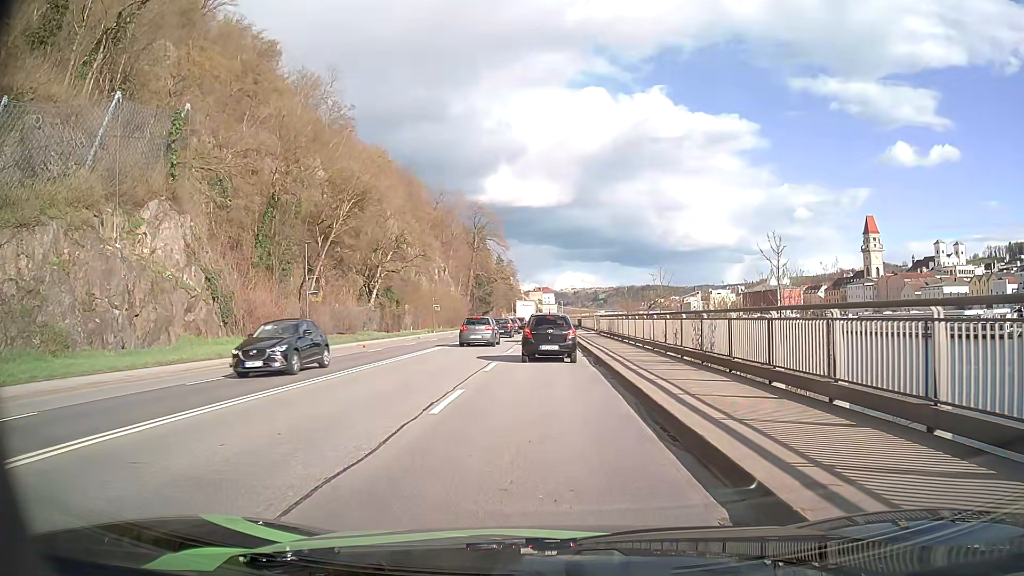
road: primary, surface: asphalt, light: Day
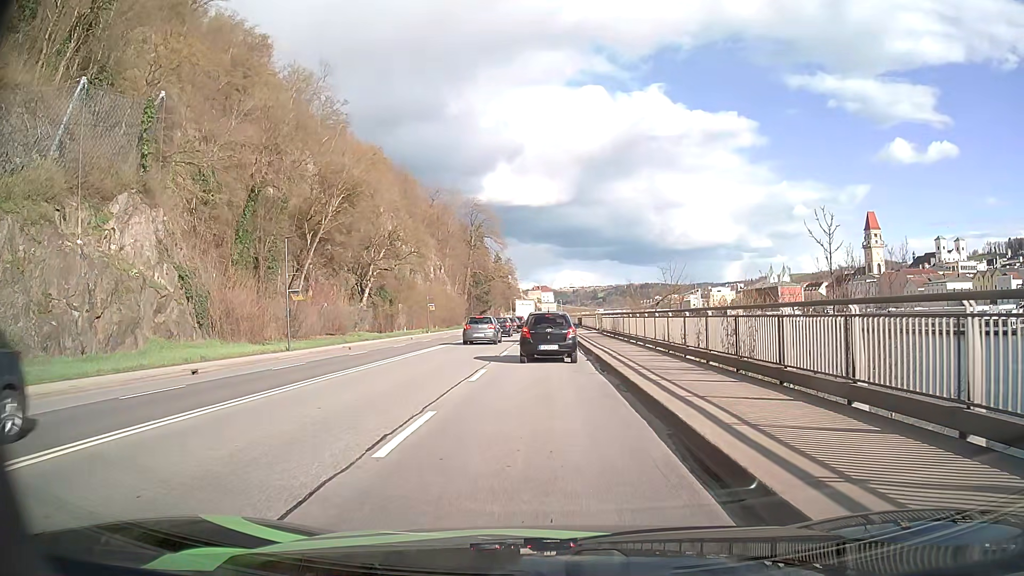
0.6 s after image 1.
(0.0, +3.0) m; 0°
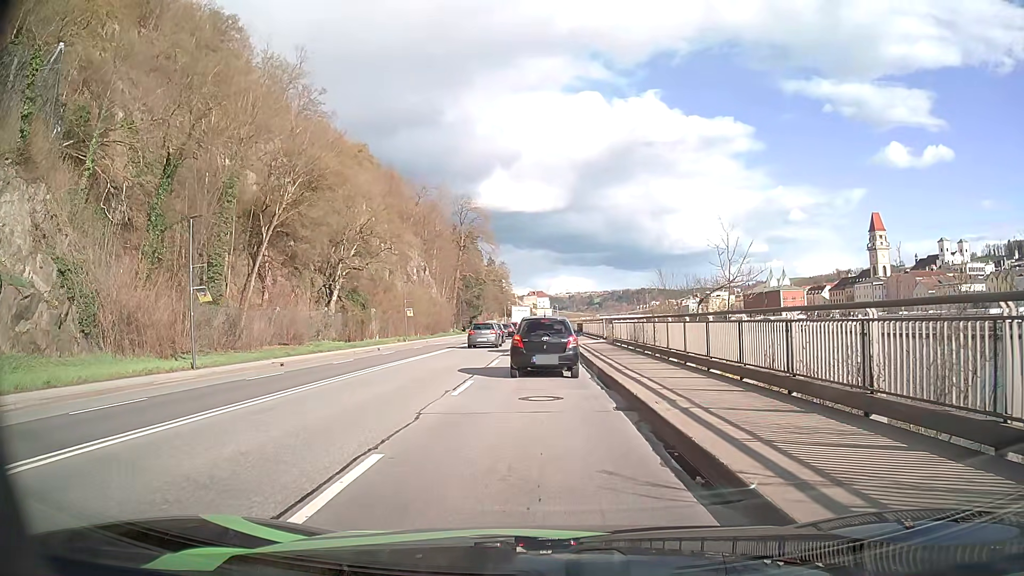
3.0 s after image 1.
(-0.1, +10.5) m; -1°
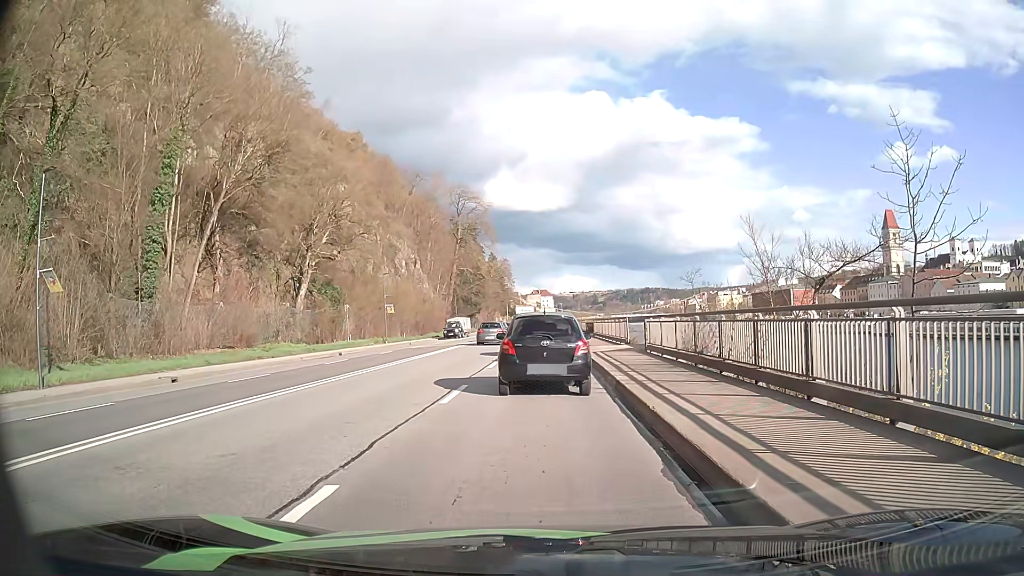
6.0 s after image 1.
(+0.1, +10.4) m; 0°
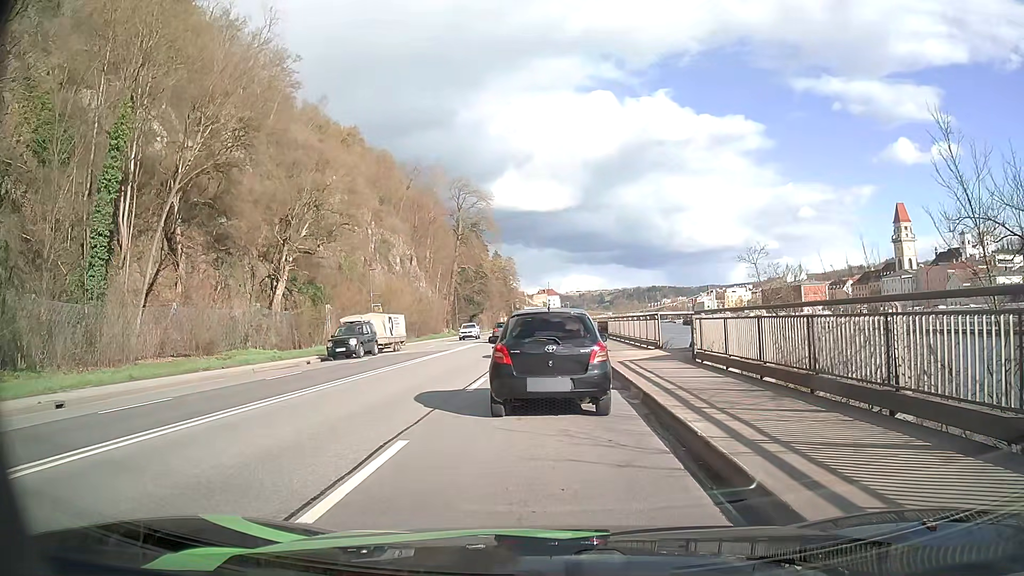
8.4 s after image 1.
(0.0, +6.8) m; +1°
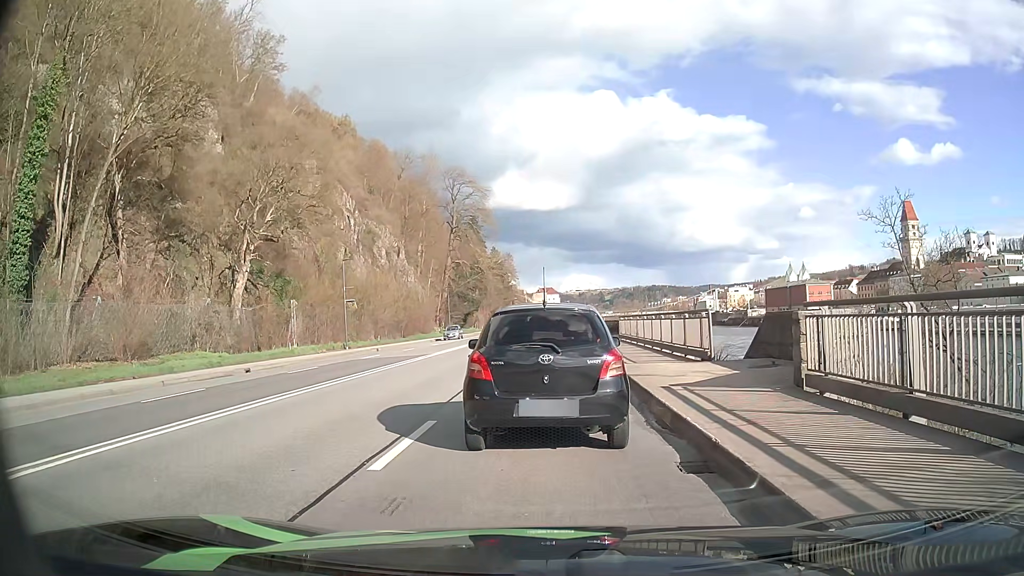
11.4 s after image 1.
(-0.1, +7.3) m; 0°
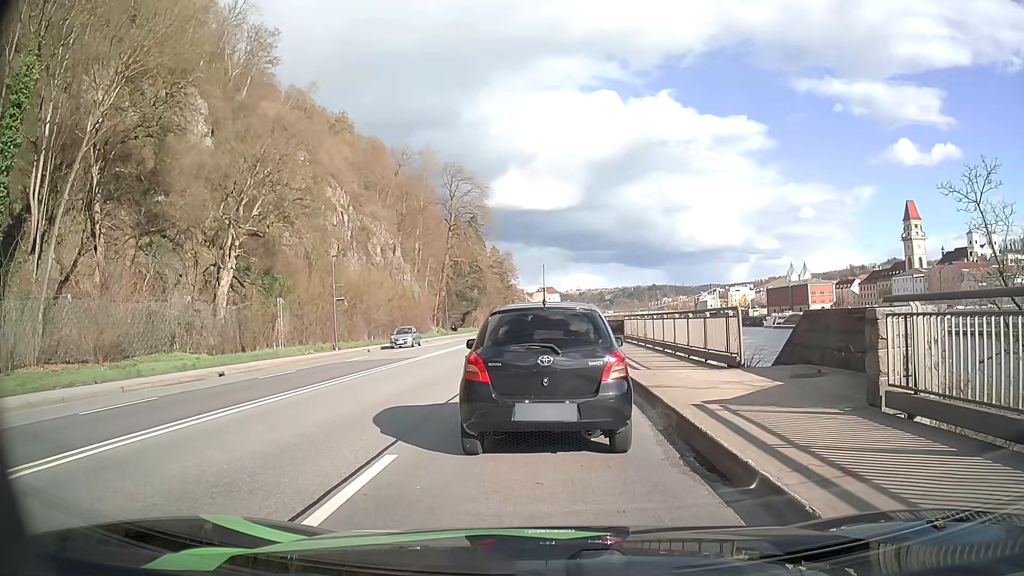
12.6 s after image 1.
(0.0, +2.4) m; -1°
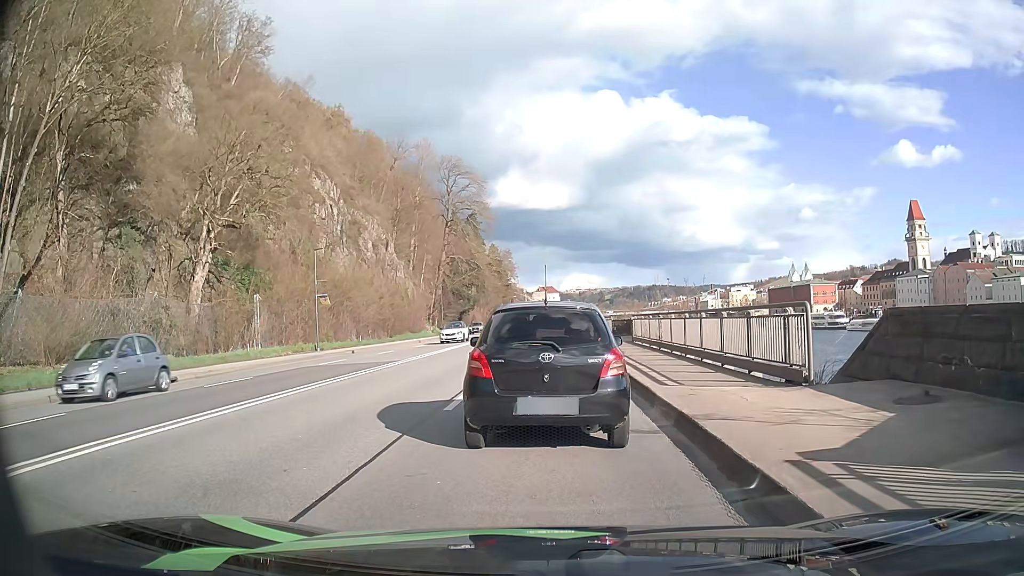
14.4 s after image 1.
(0.0, +3.6) m; +1°
